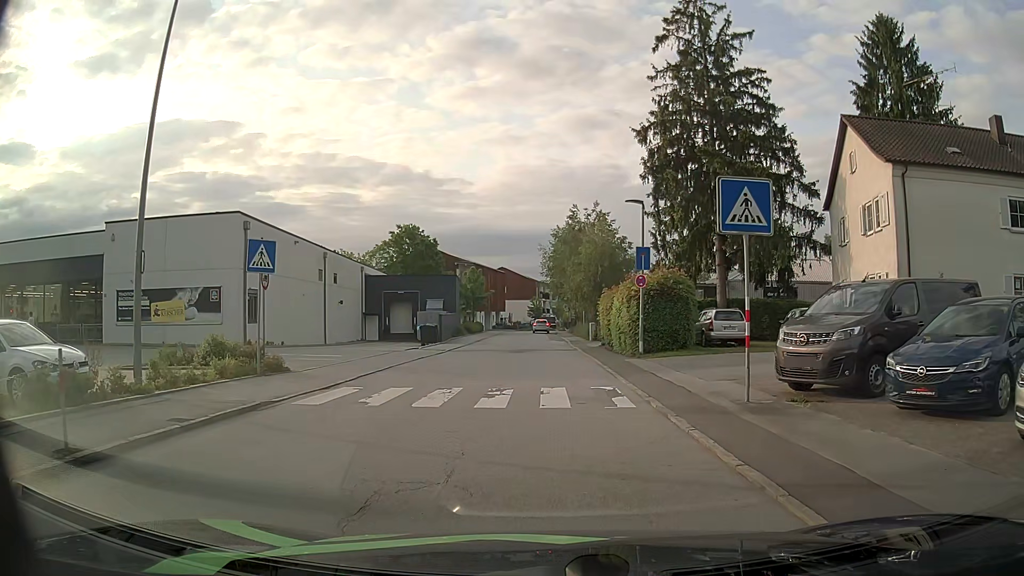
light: Day
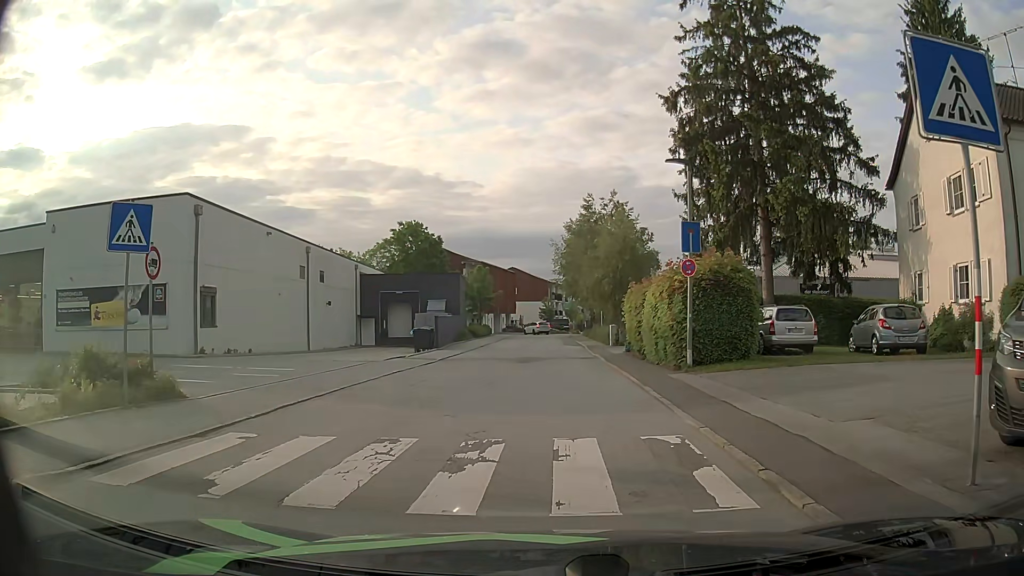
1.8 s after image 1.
(0.0, +5.7) m; -1°
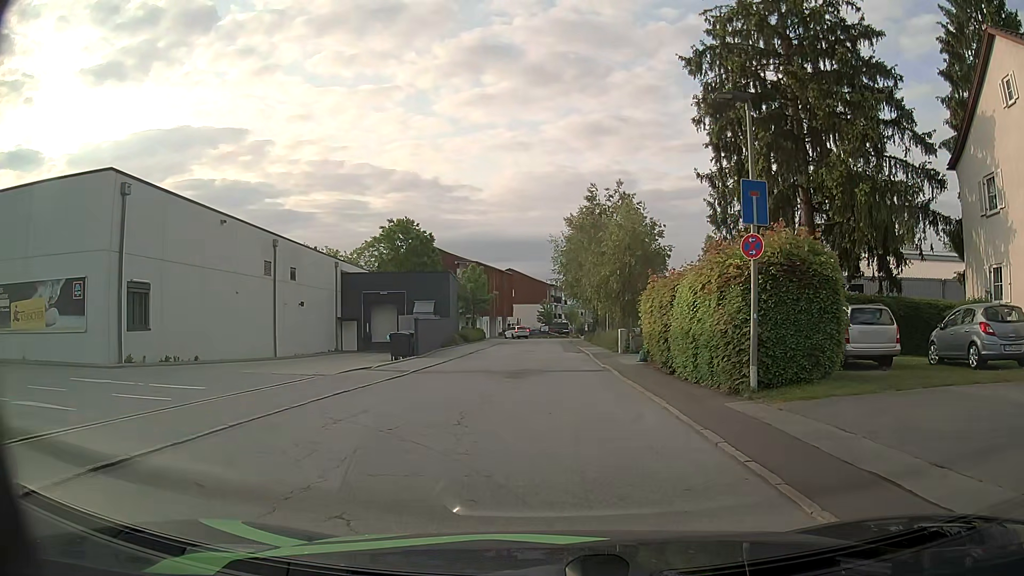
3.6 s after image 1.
(0.0, +5.2) m; 0°
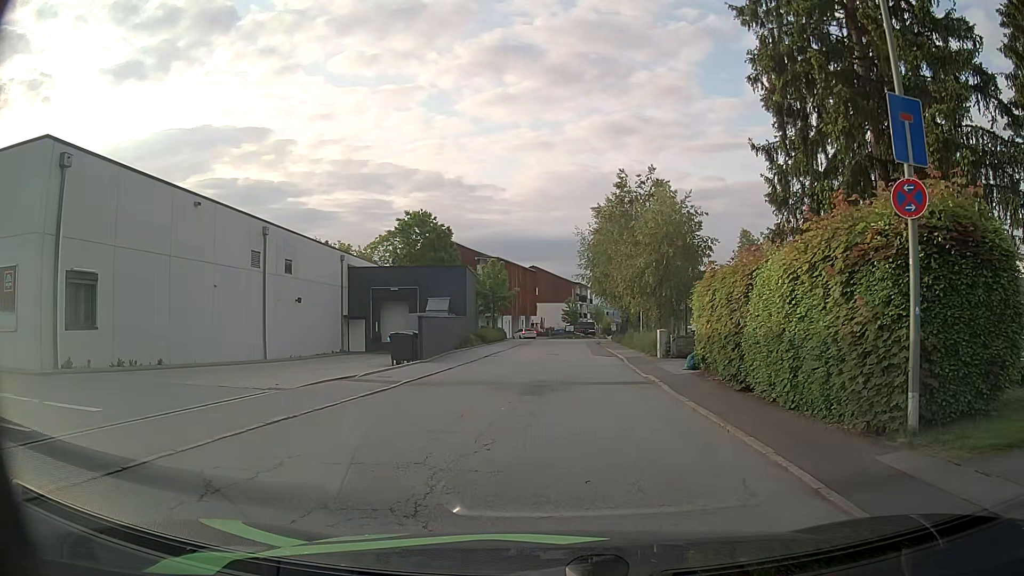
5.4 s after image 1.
(0.0, +4.5) m; -2°
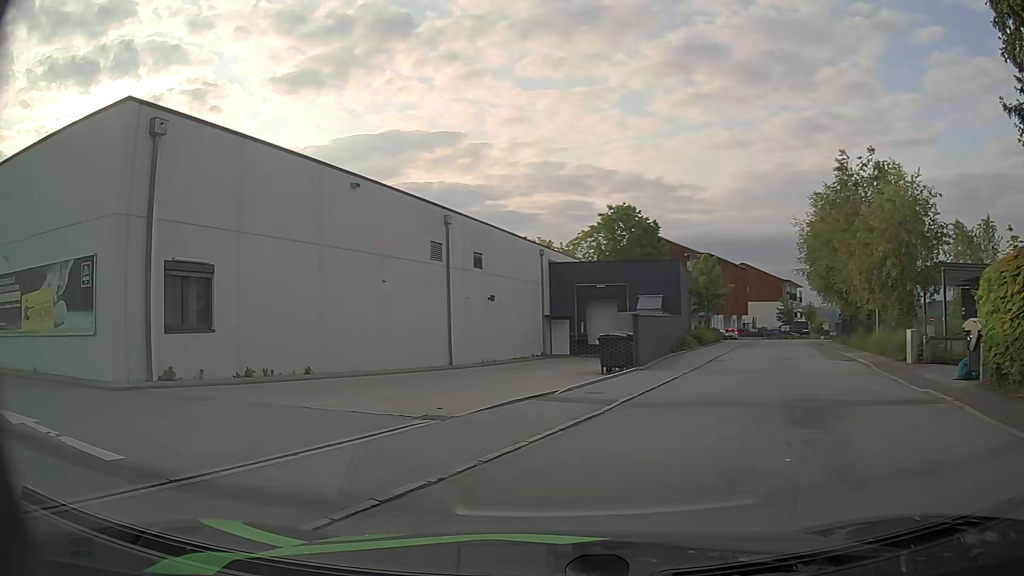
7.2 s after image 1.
(-0.5, +4.4) m; -15°
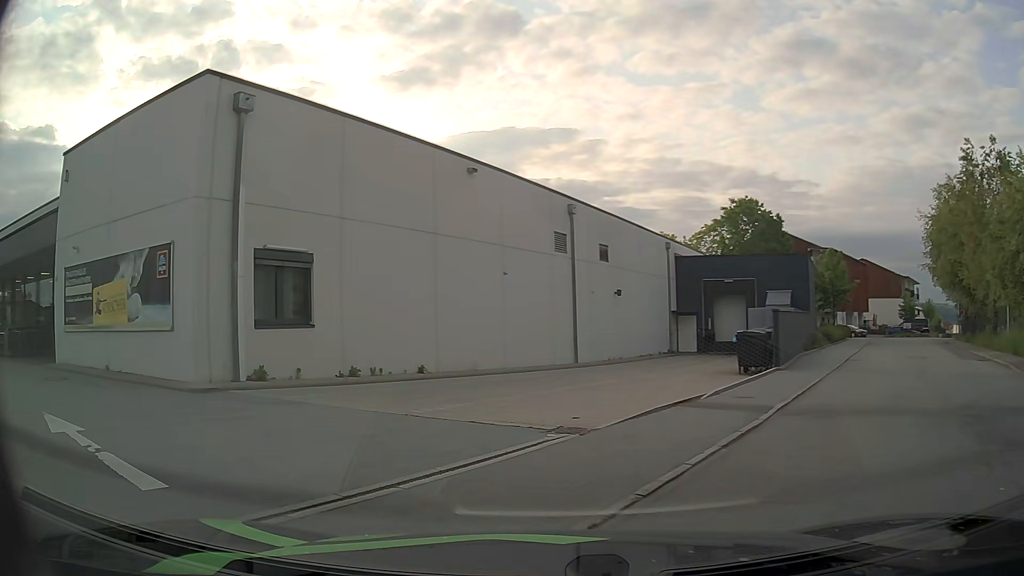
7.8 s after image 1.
(-0.2, +1.6) m; -12°
